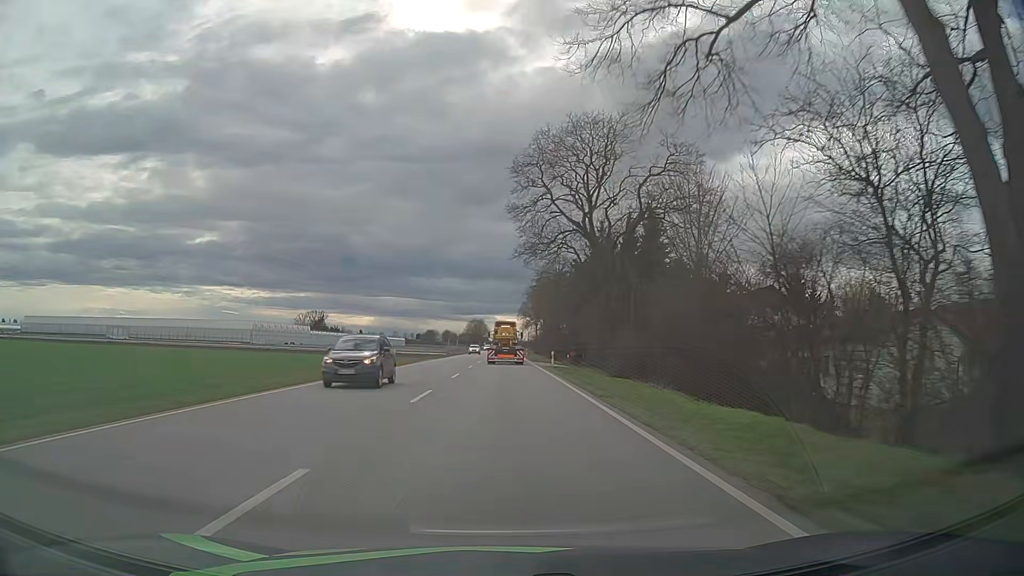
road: primary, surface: asphalt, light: Day
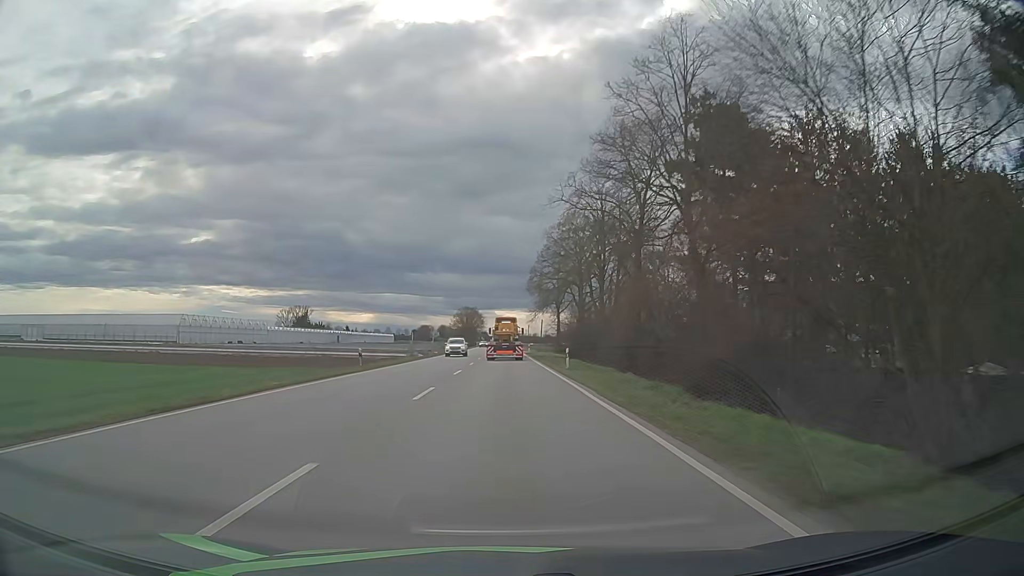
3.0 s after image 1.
(+0.2, +59.7) m; 0°
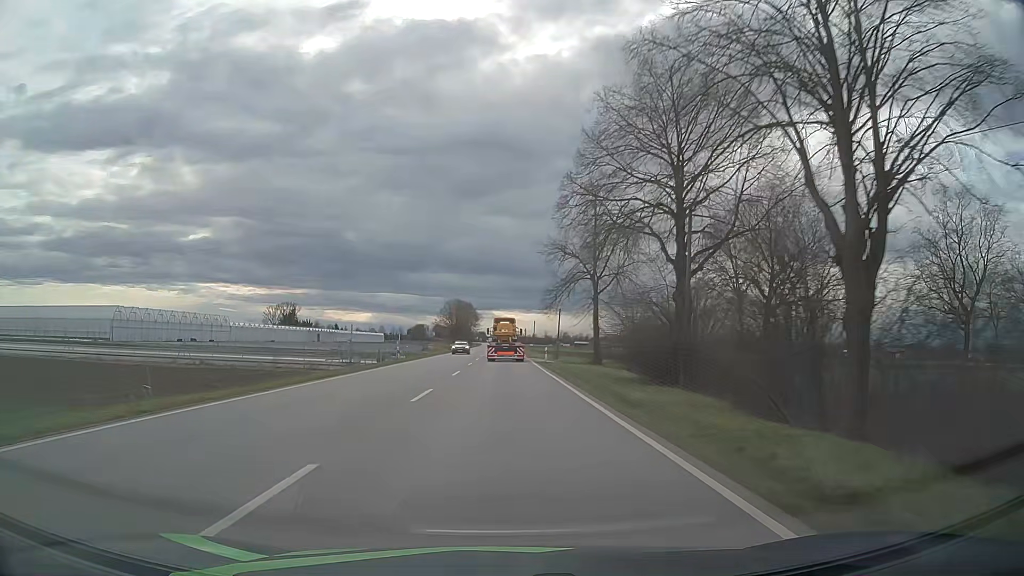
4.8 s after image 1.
(0.0, +36.0) m; 0°
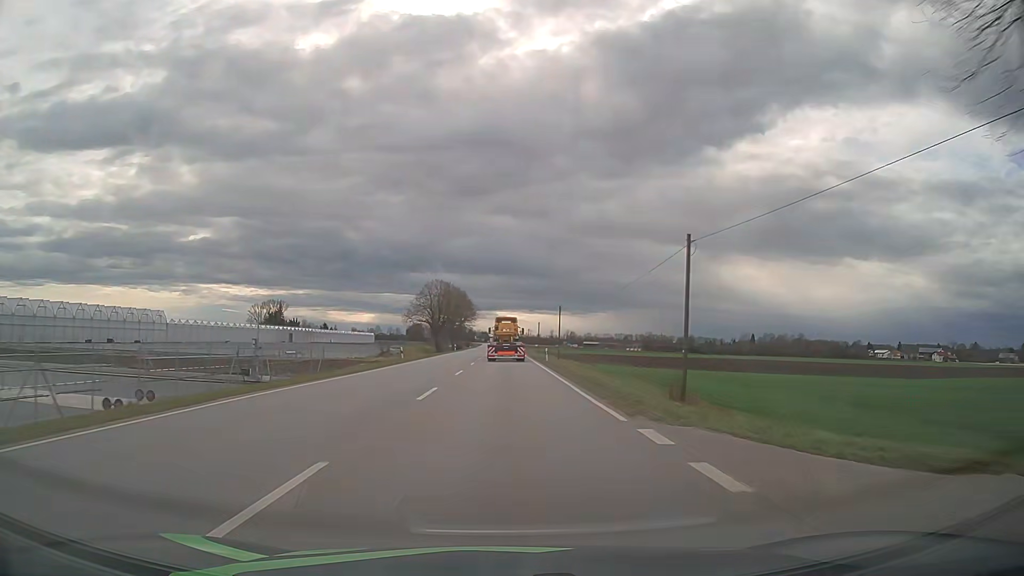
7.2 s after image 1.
(-0.3, +48.0) m; -1°
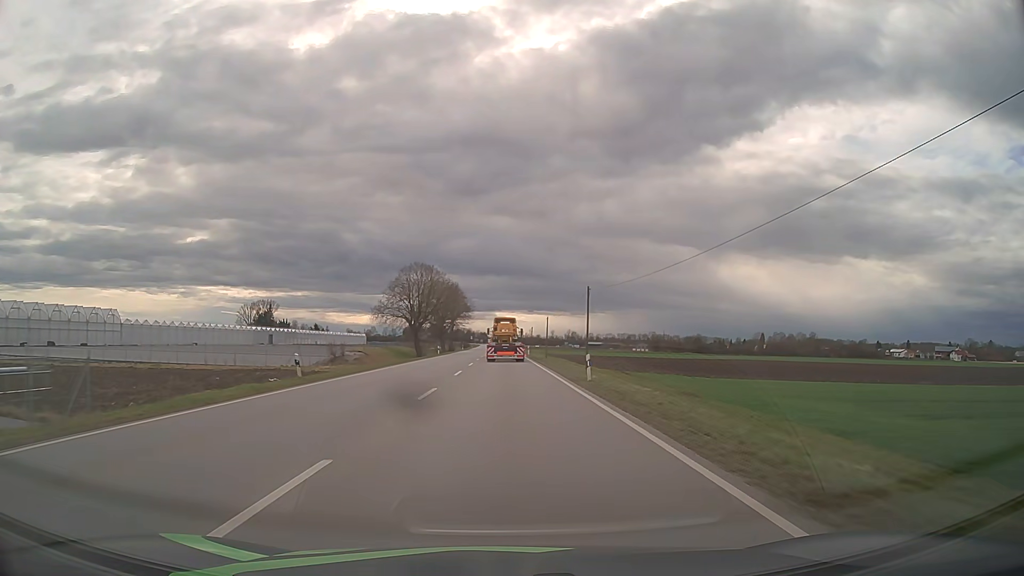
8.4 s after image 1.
(0.0, +24.0) m; 0°
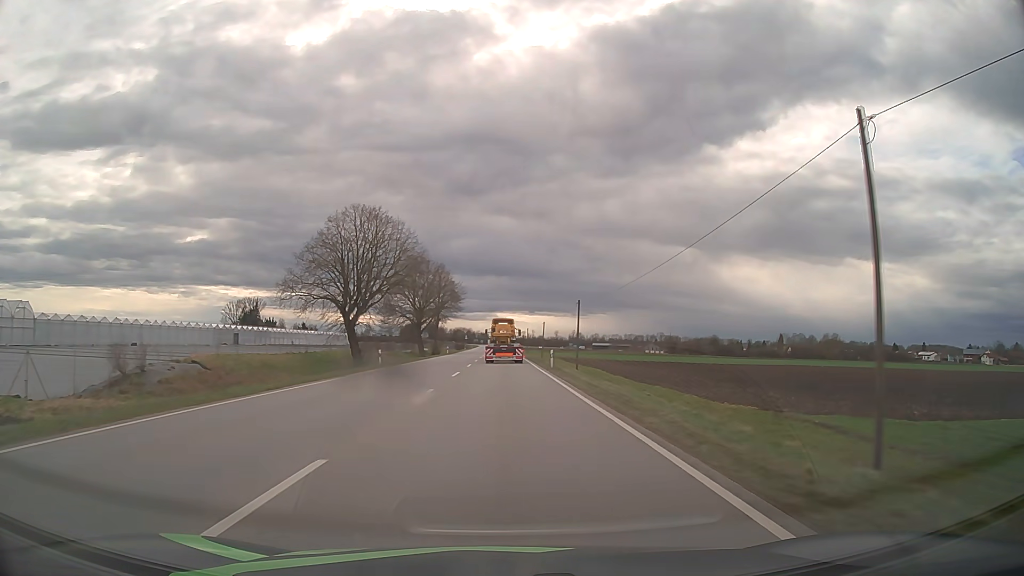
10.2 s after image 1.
(0.0, +35.9) m; 0°
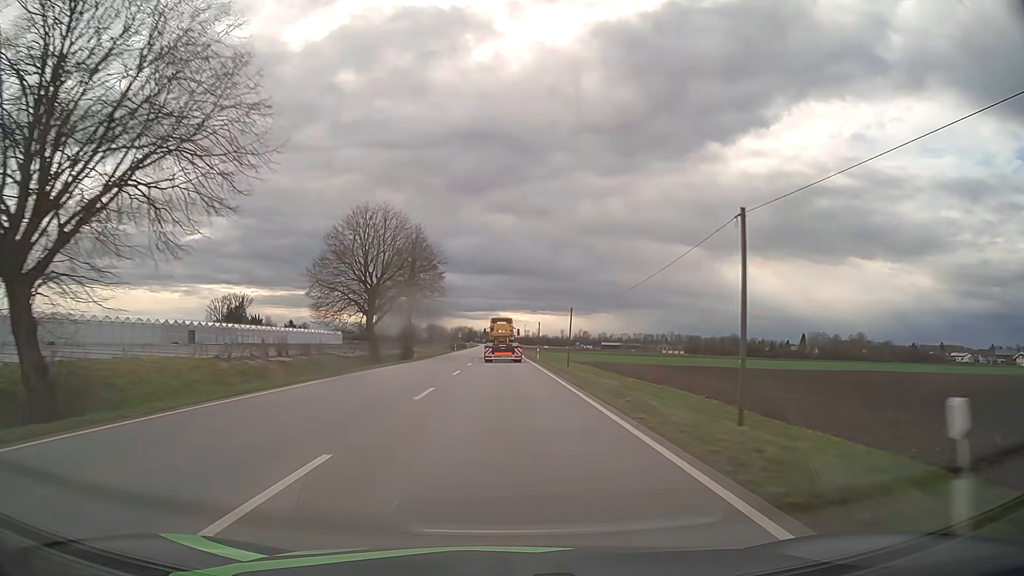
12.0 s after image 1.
(-0.1, +35.8) m; 0°
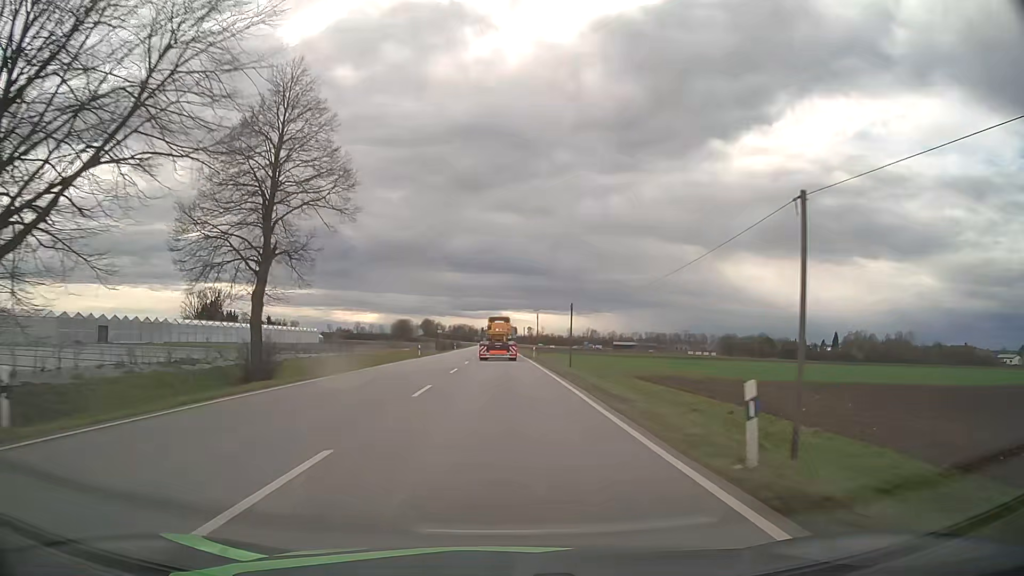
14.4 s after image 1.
(-0.1, +47.7) m; 0°
(0, +10) (0, +20) (0, +30) (0, +40) (0, +50) (0, +60) (0, +70) (0, +80) (-1, +90) (-1, +100) m
